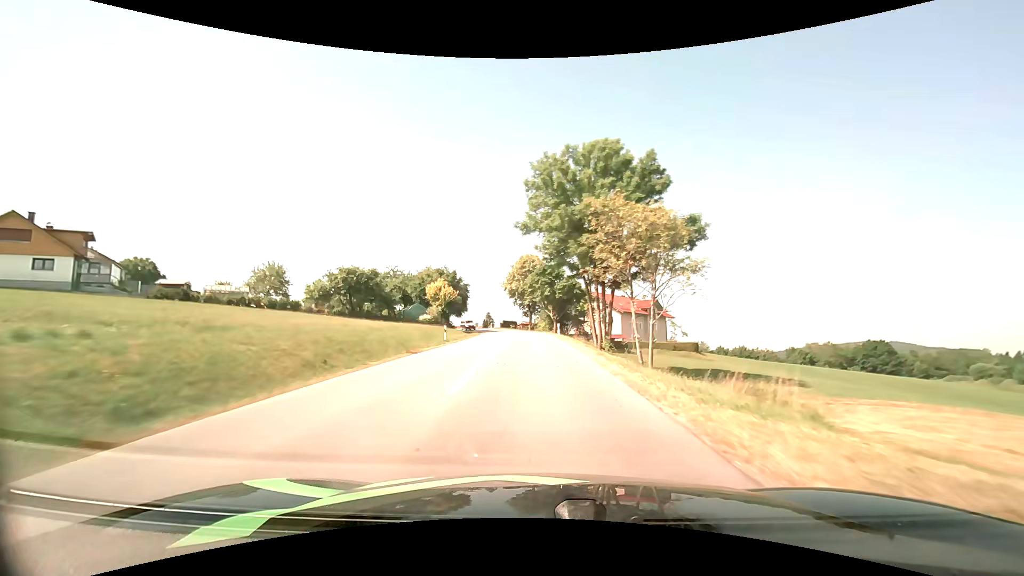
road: tertiary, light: Day
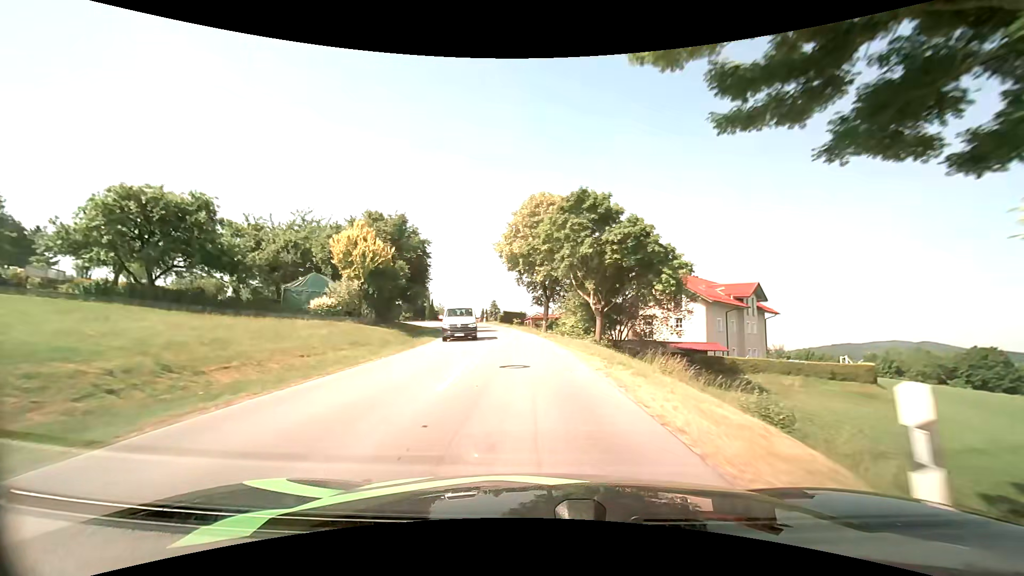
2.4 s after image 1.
(-0.4, +36.6) m; -2°
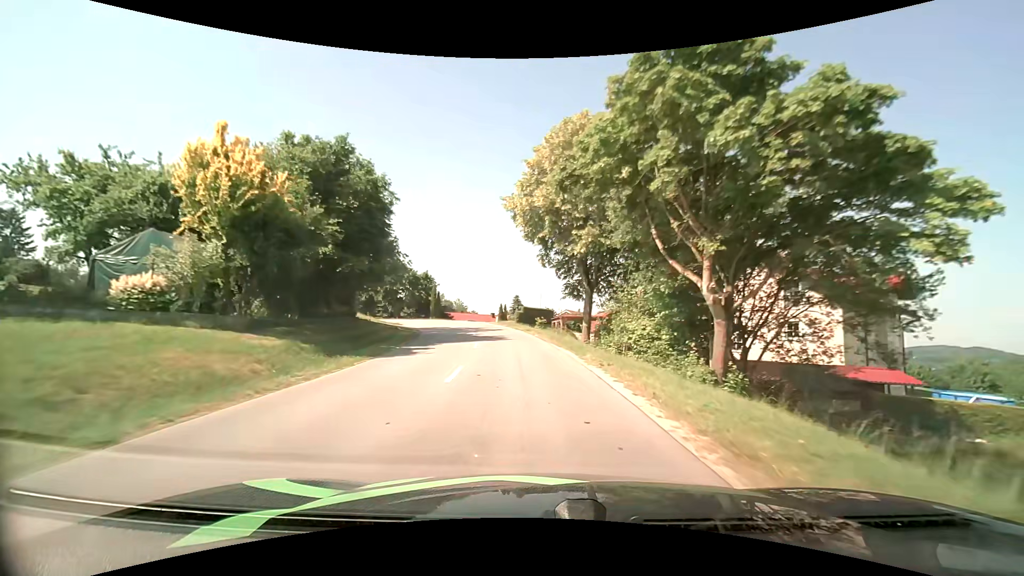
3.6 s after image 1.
(-0.4, +17.2) m; -3°
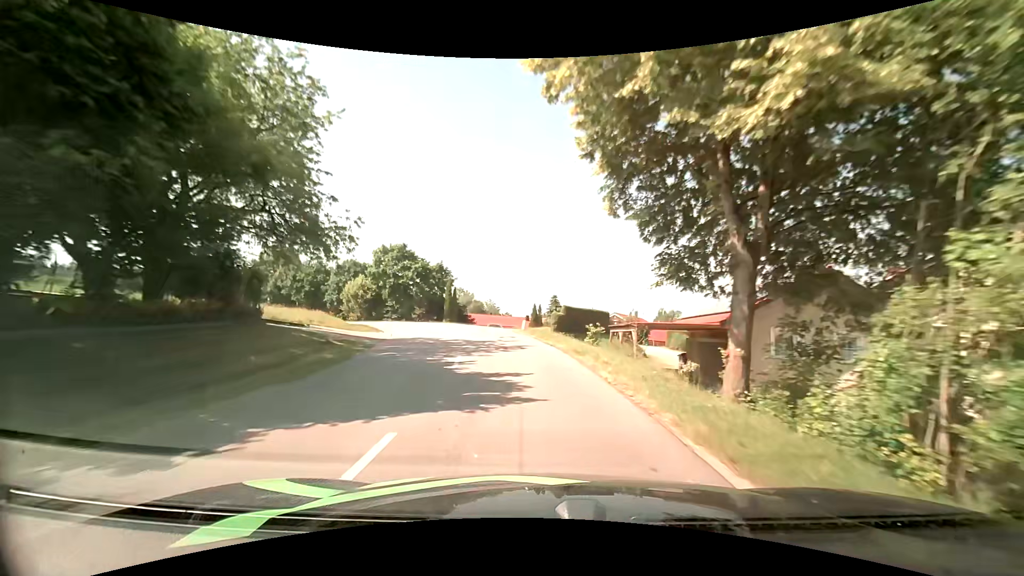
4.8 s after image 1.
(-0.6, +16.3) m; -5°
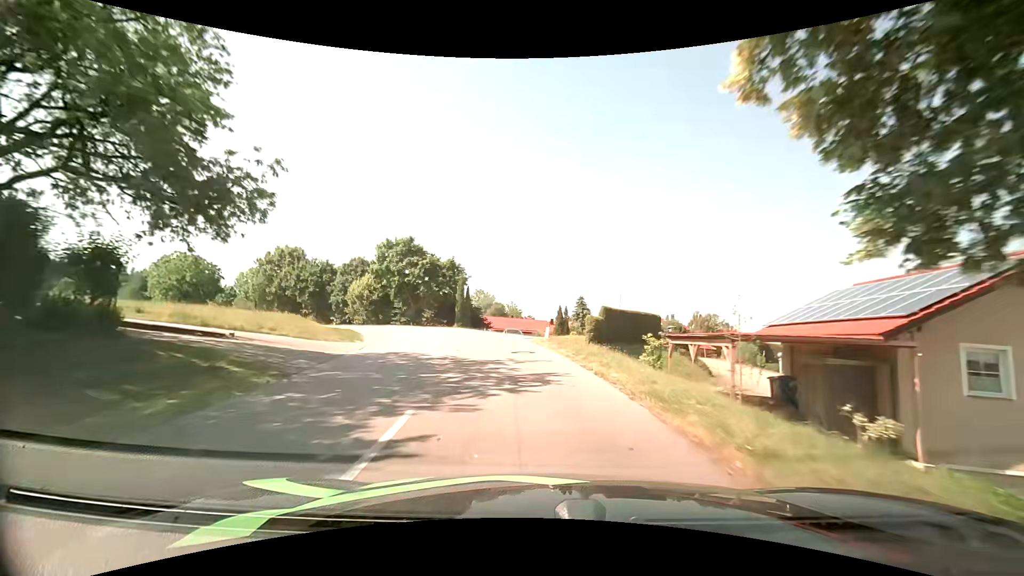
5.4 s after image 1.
(-0.1, +7.8) m; -2°
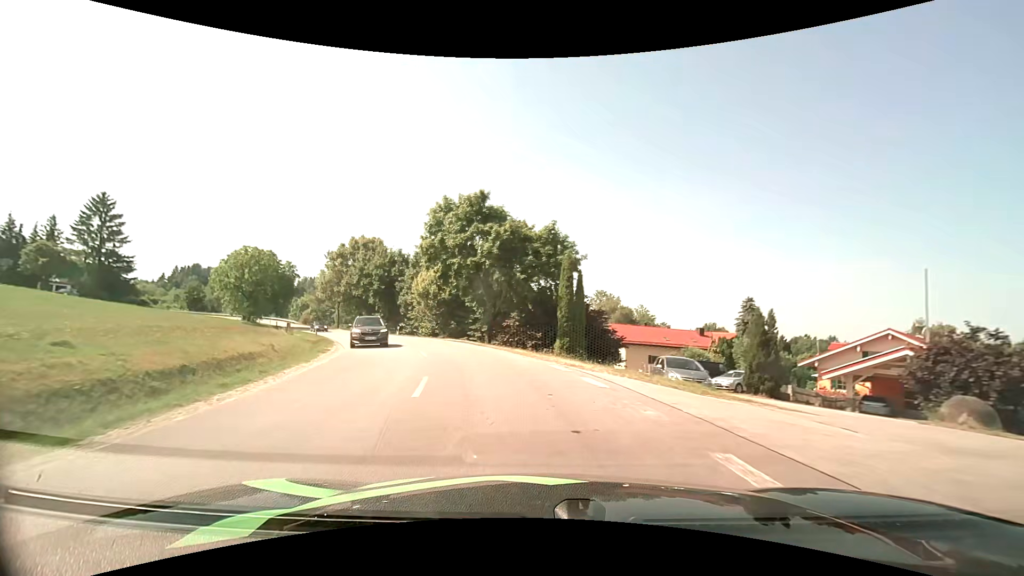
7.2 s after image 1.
(-2.3, +22.8) m; -13°
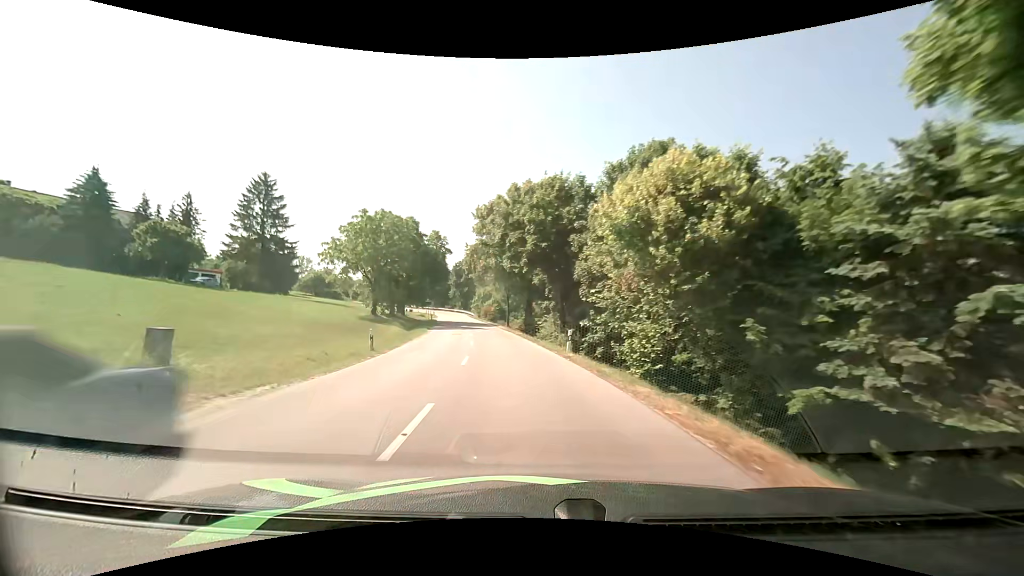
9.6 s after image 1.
(-6.7, +30.5) m; -24°
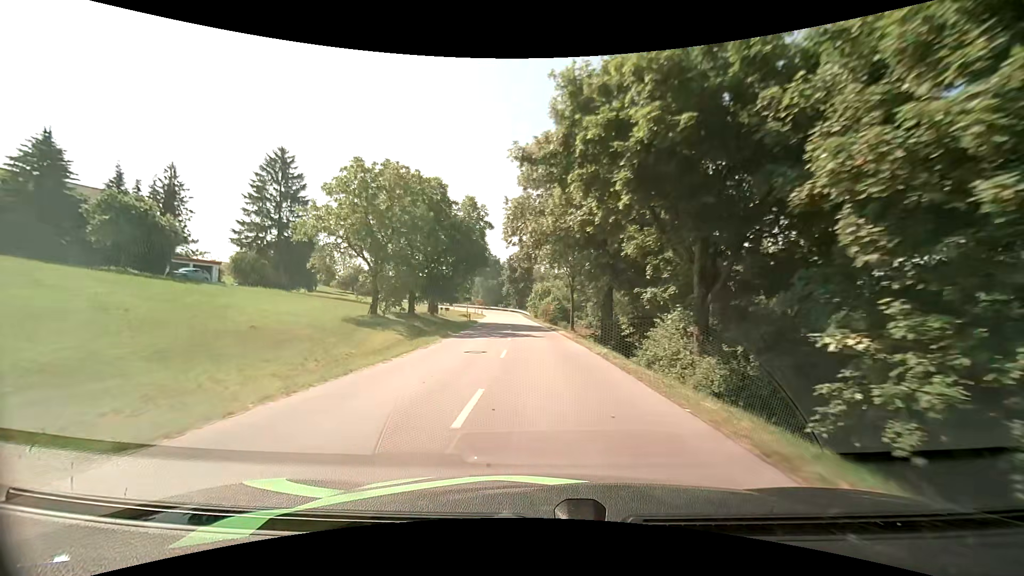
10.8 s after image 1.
(-1.0, +17.3) m; -7°
(0, +10) (0, +20) (-1, +30) (-1, +40) (-2, +50) (-2, +60) (-3, +70) (-4, +80) (-5, +90) (-7, +100) m
